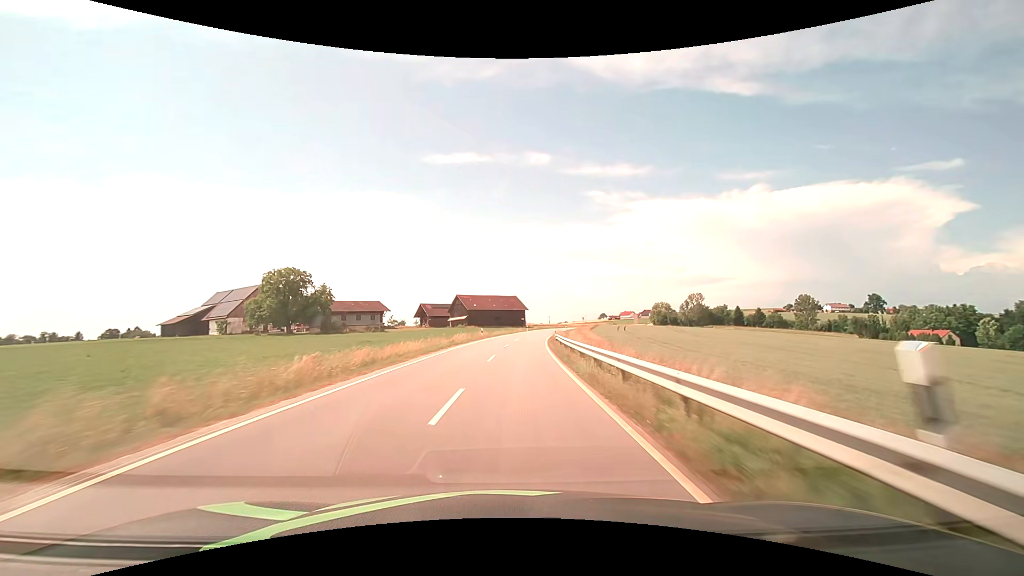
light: Day
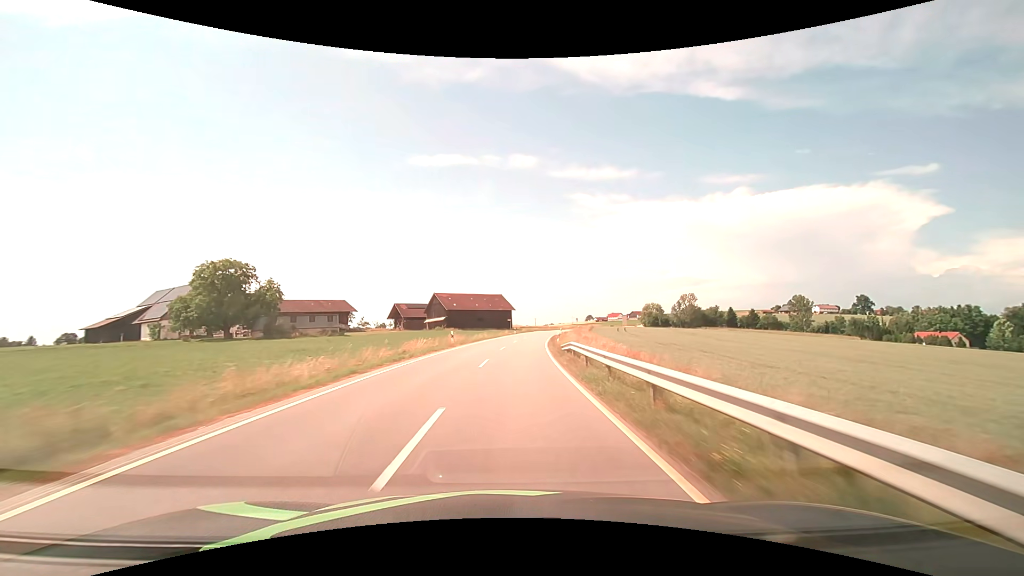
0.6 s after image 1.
(+0.2, +14.7) m; +2°
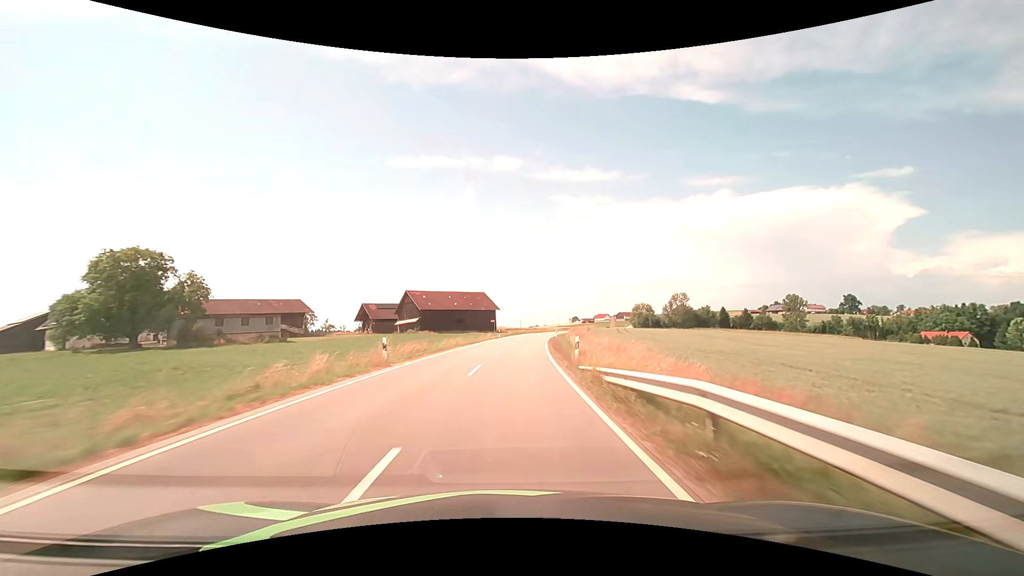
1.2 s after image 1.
(+0.2, +14.8) m; +1°
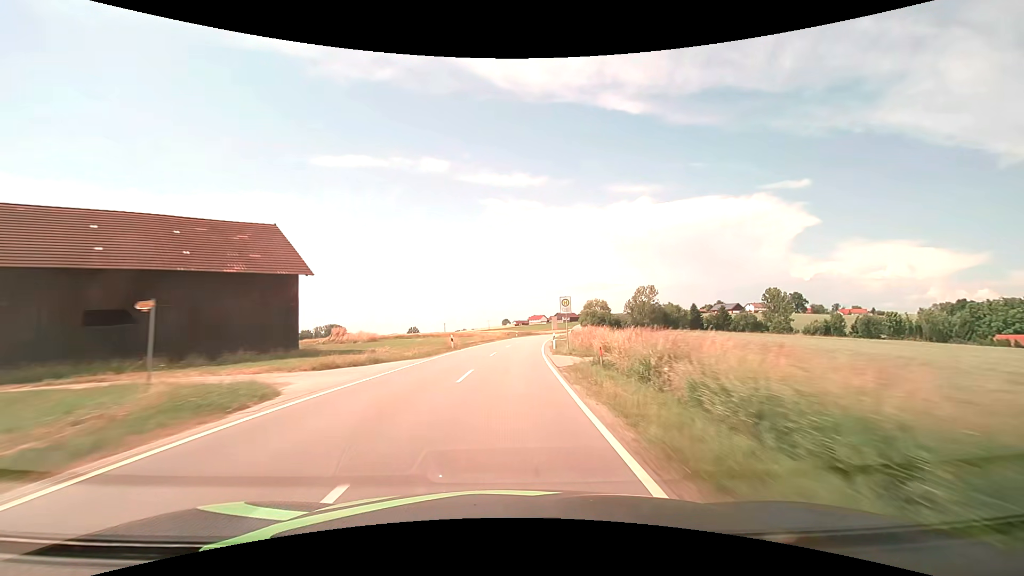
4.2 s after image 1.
(+5.8, +73.9) m; +8°
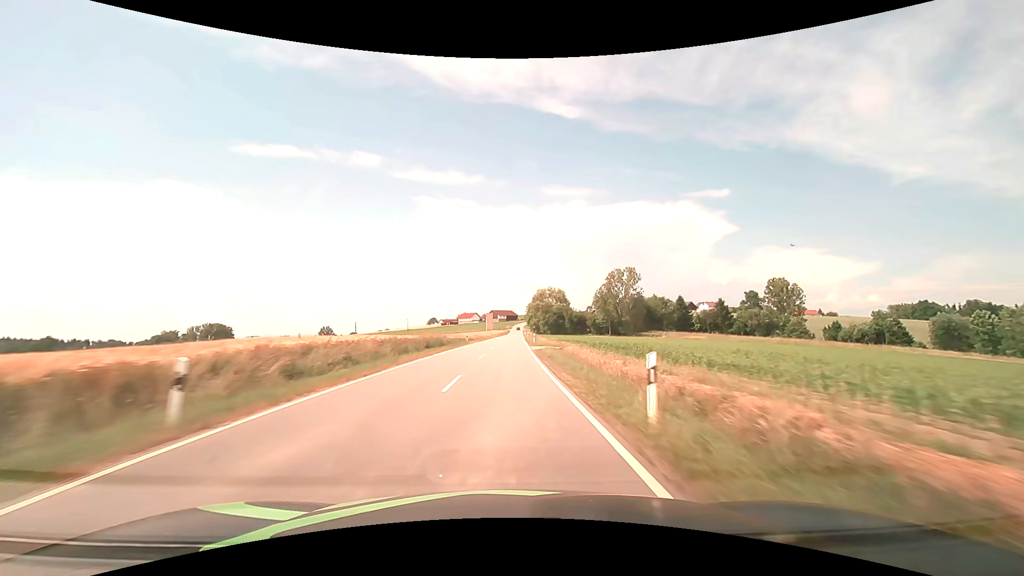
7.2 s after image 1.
(+5.3, +74.6) m; +8°
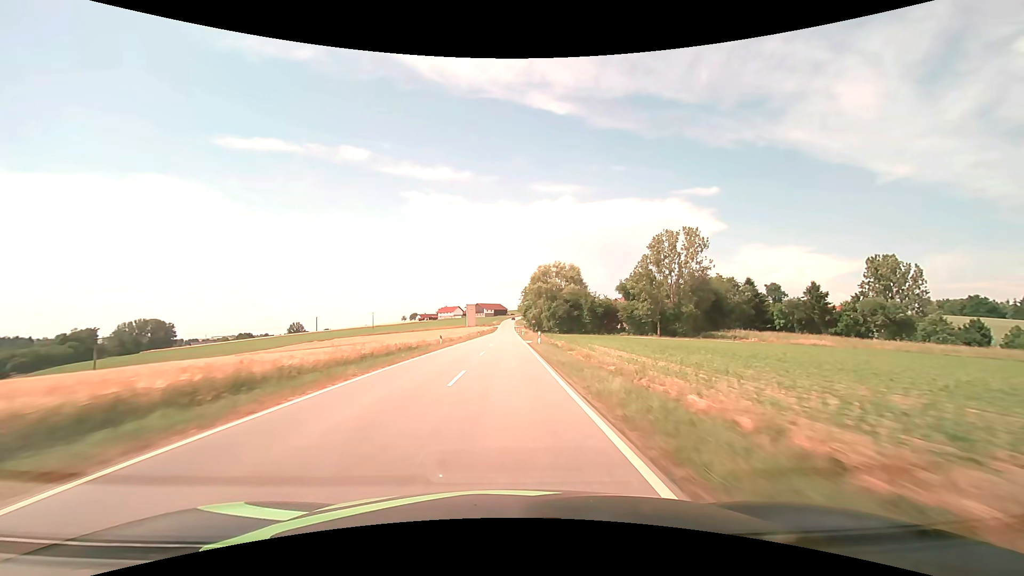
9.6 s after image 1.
(+0.7, +60.2) m; +1°
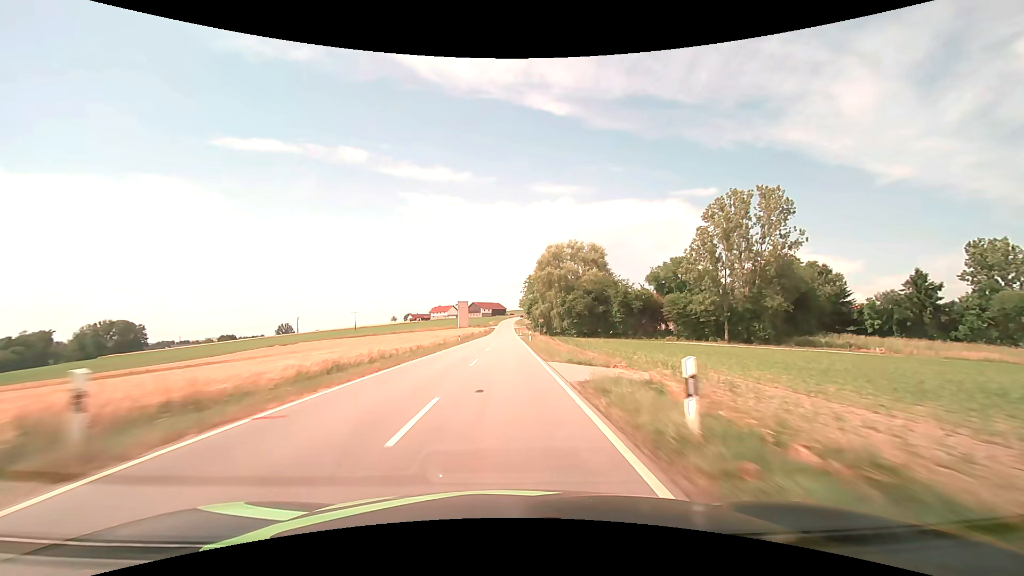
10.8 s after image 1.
(+0.1, +30.1) m; 0°
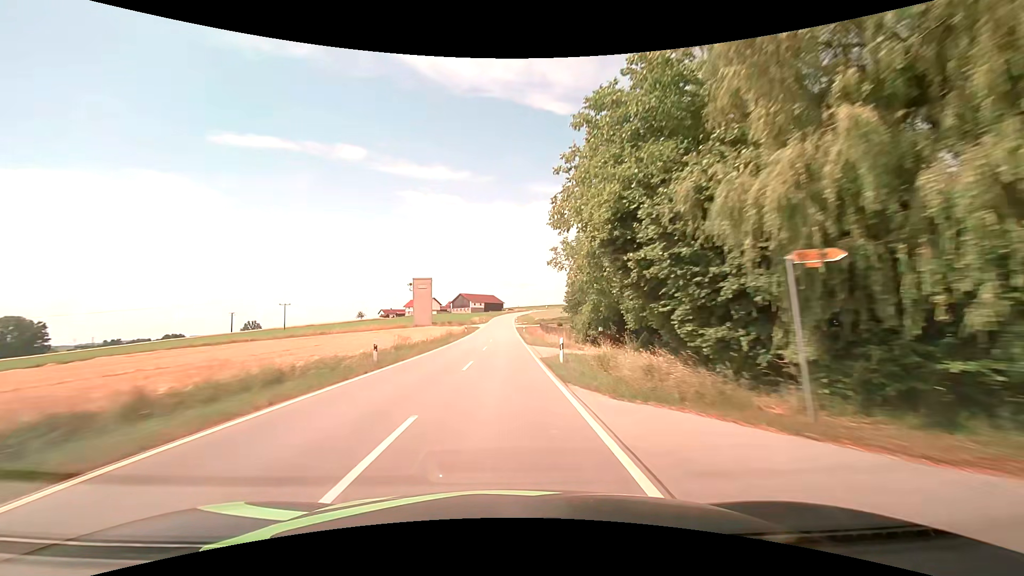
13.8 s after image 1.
(+0.2, +75.2) m; 0°
(0, +10) (0, +20) (0, +30) (0, +40) (0, +50) (0, +60) (0, +70) (0, +80) (0, +90) (0, +100) m
